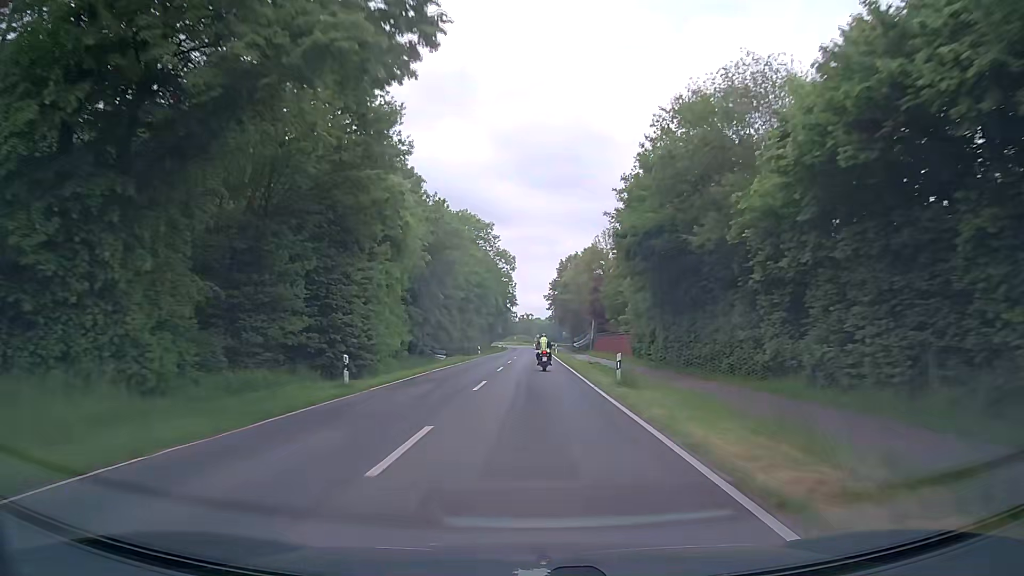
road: secondary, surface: asphalt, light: Day
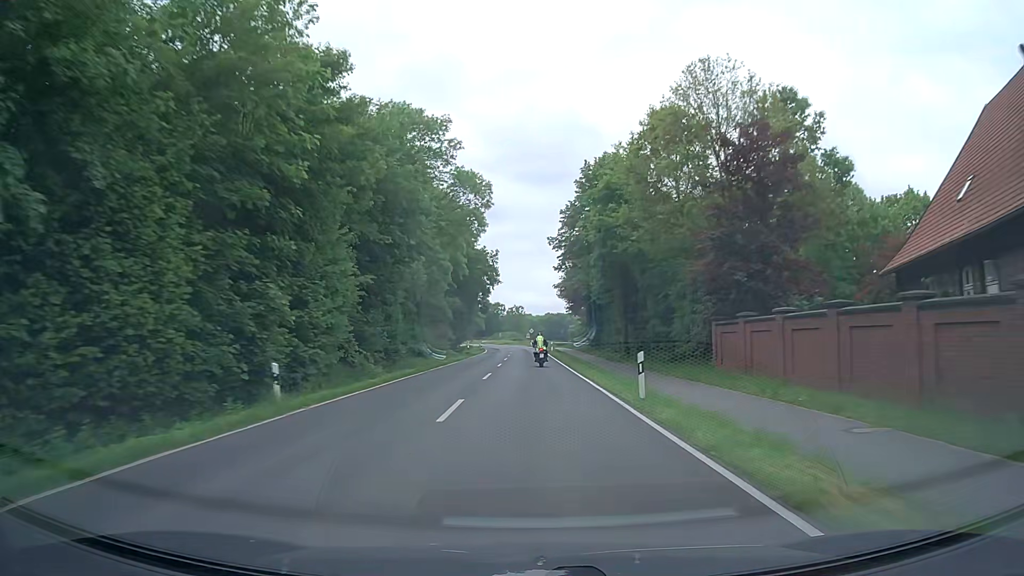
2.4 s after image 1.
(+0.2, +55.8) m; +1°
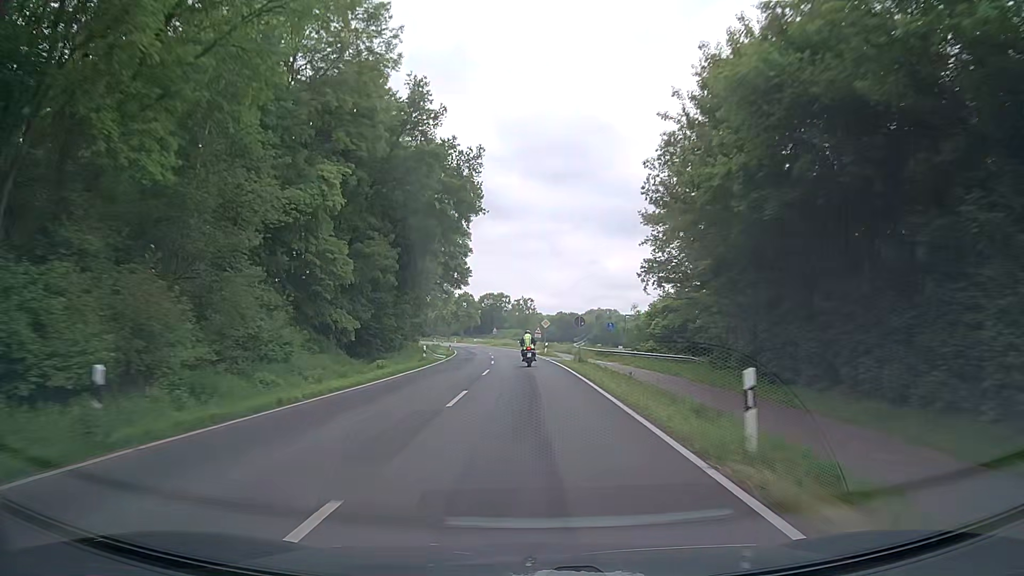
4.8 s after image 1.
(-0.5, +57.2) m; -1°
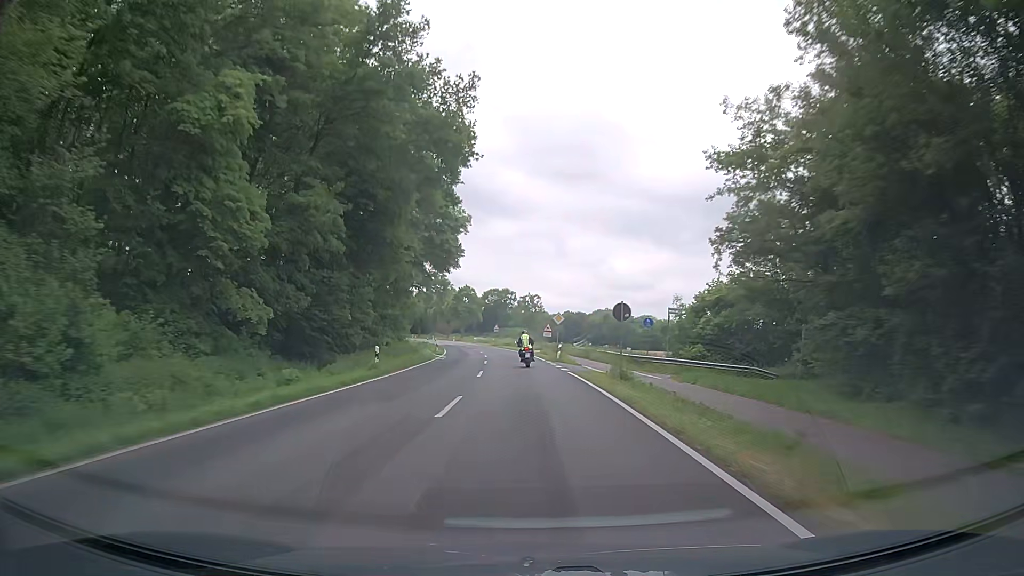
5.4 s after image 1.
(-0.1, +14.0) m; 0°
(0, +10) (0, +20) (-1, +30) (-1, +40) (-2, +50) (-3, +60) (-4, +70) (-5, +80) (-7, +90) (-9, +99) m
